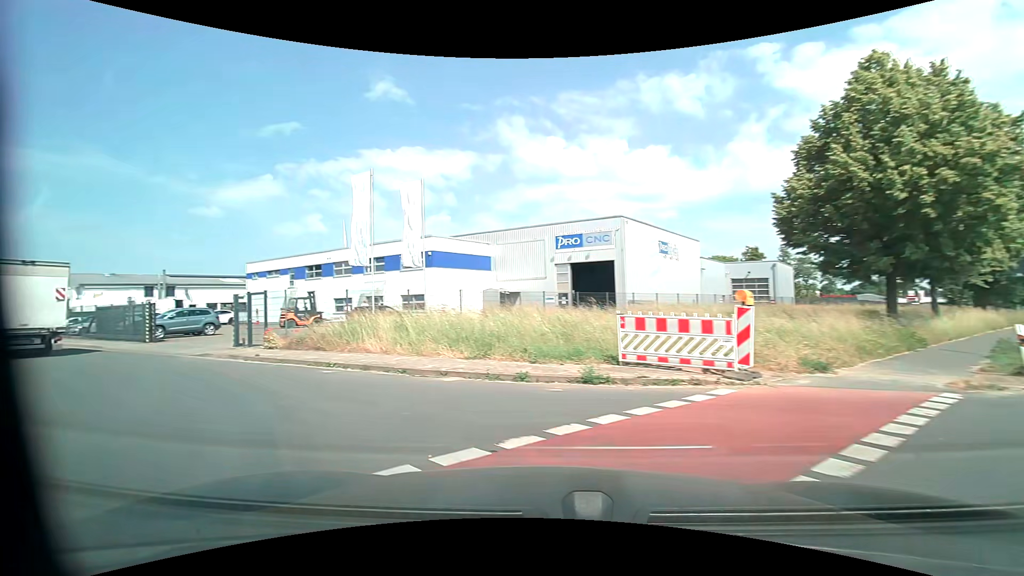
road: unclassified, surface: asphalt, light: Day
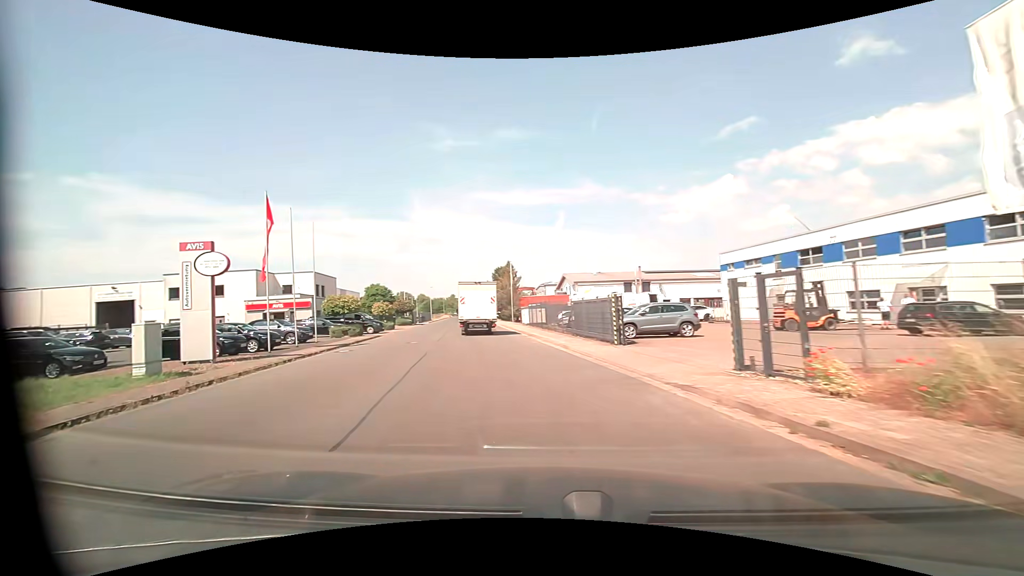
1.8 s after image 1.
(-4.5, +8.6) m; -51°
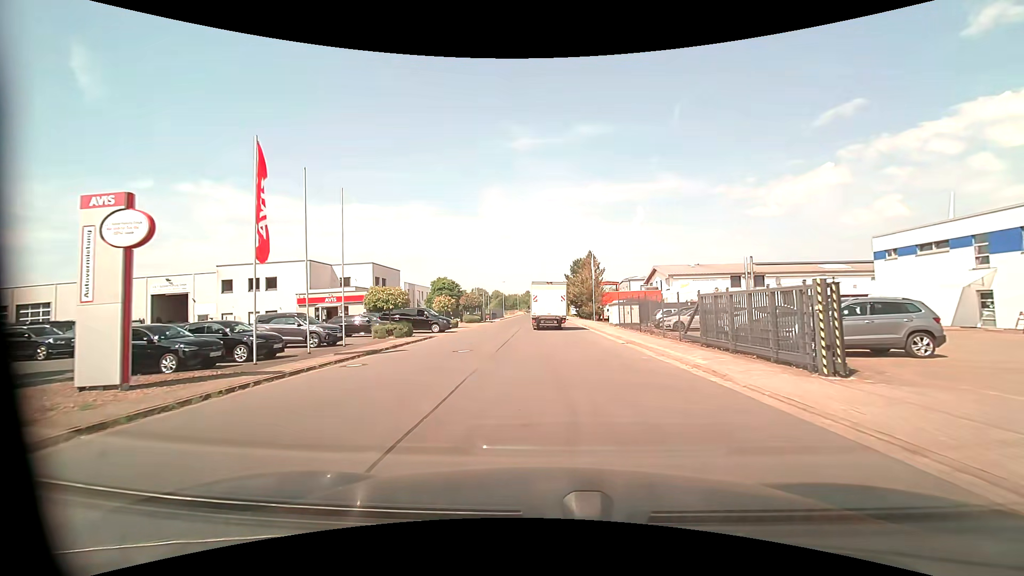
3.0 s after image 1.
(-0.8, +8.2) m; -8°
(0, +10) (0, +20) (0, +30) (0, +40) (0, +50) (-1, +60) (-1, +70) (-2, +80) (-2, +90) (-3, +100) m
